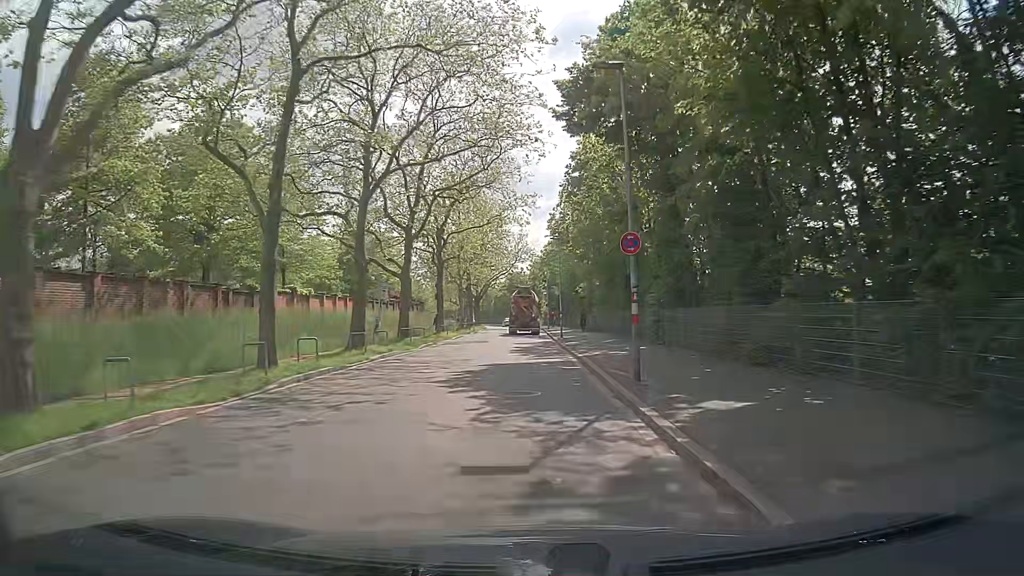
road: tertiary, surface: asphalt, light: Day
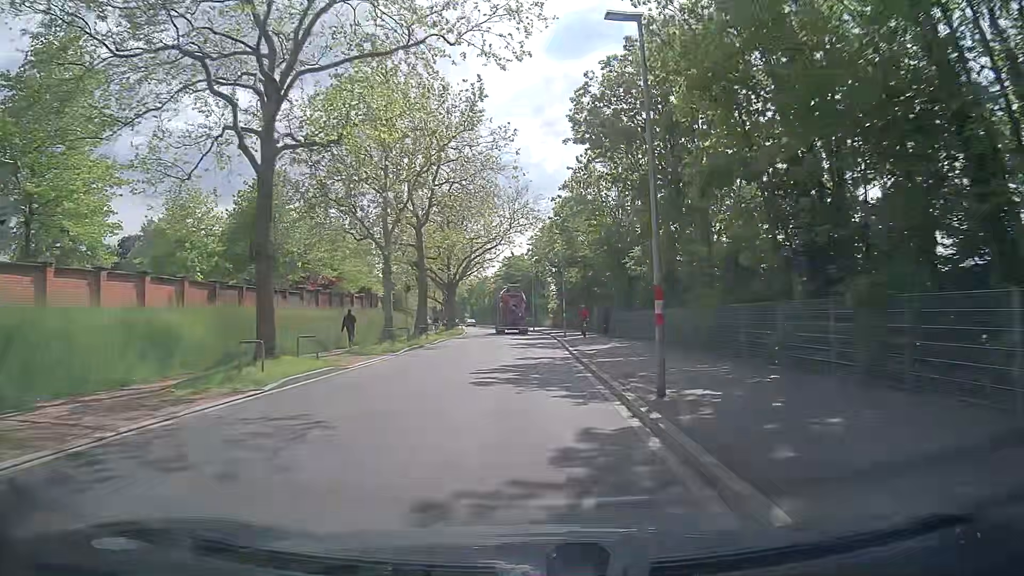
(-0.1, +31.7) m; 0°
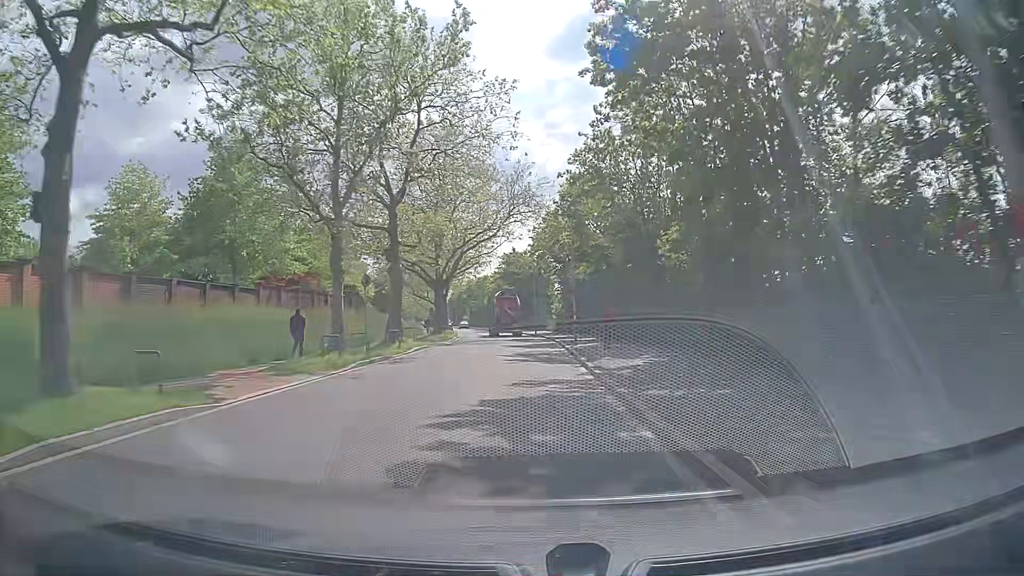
(0.0, +8.0) m; 0°
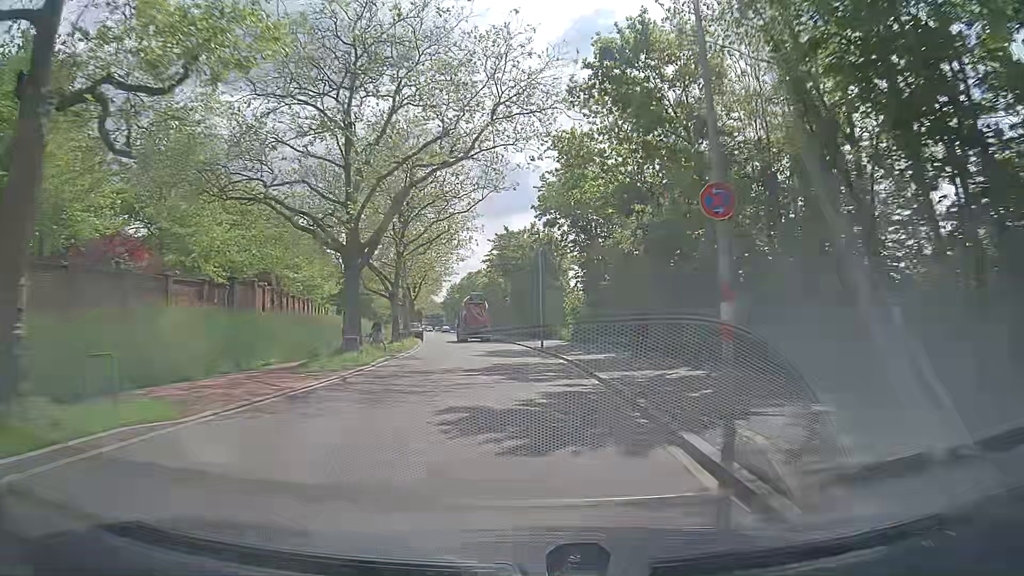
(-0.2, +24.1) m; 0°
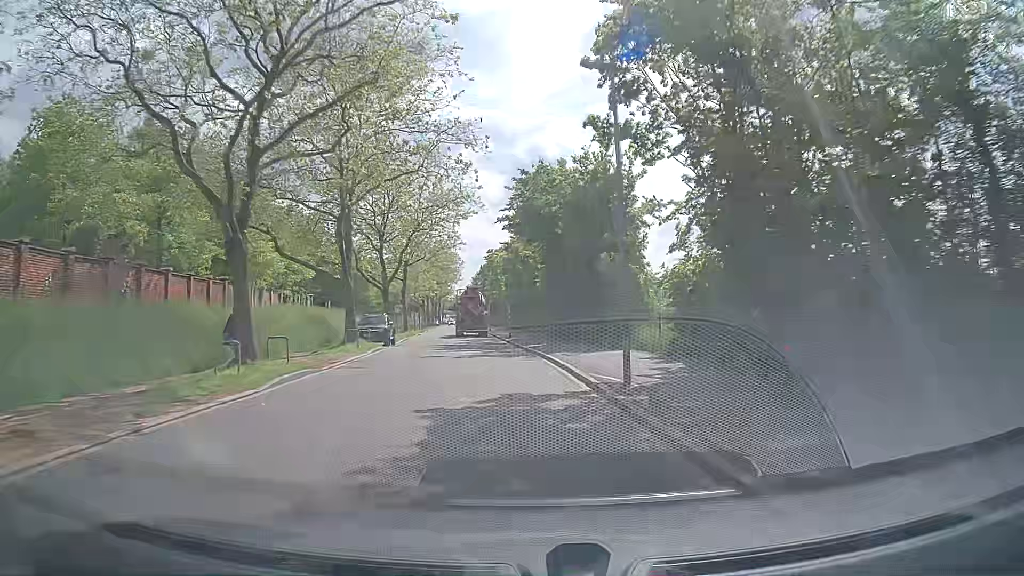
(-0.6, +24.2) m; -3°
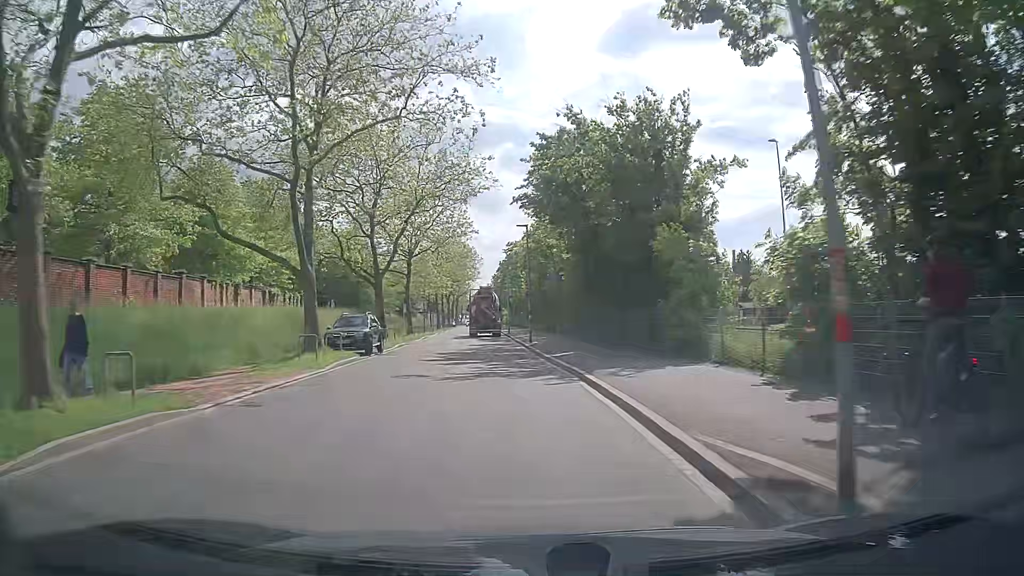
(-0.2, +8.1) m; -2°
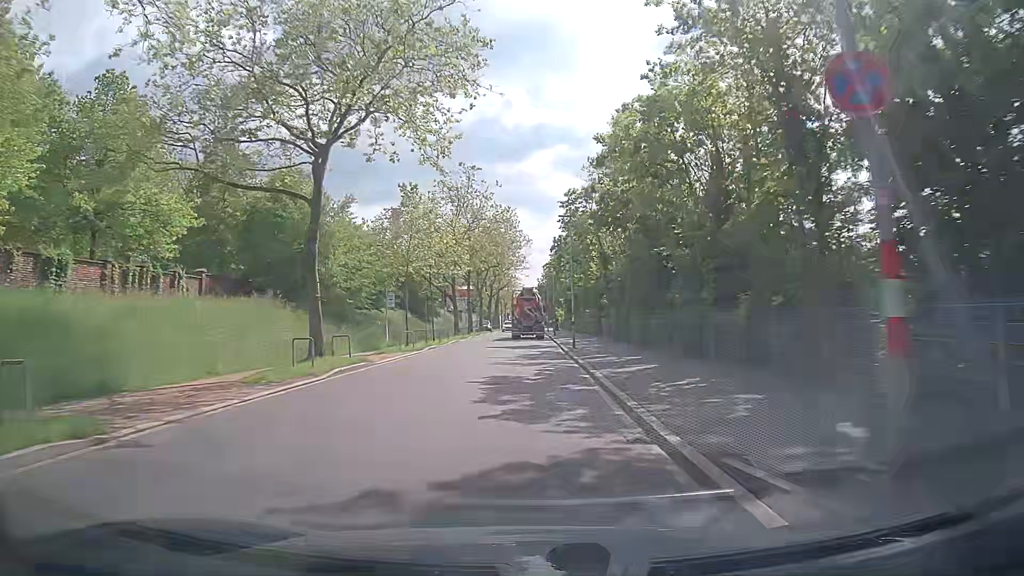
(-1.7, +32.1) m; -5°
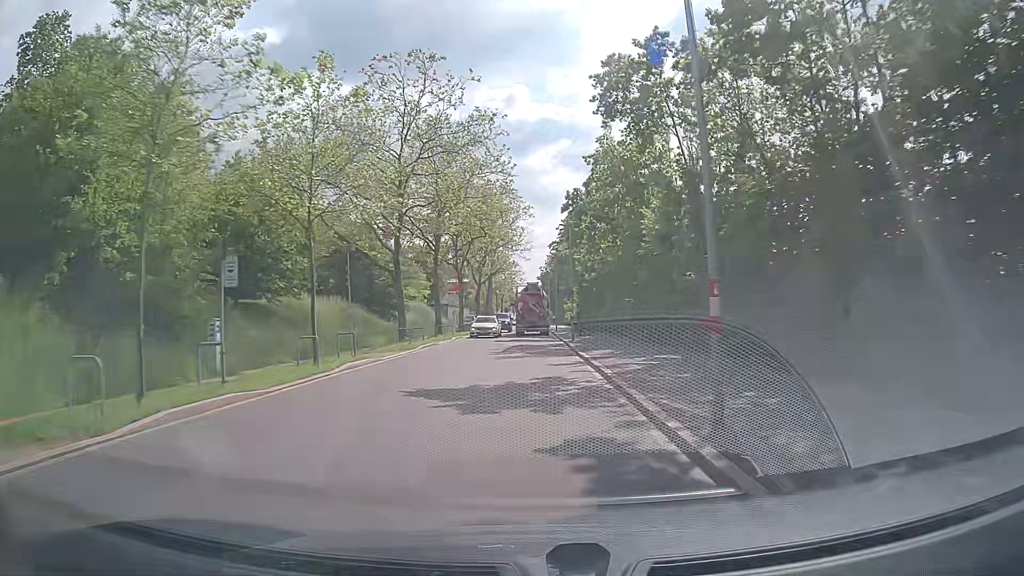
(-0.1, +23.9) m; 0°
(0, +10) (0, +20) (0, +30) (0, +40) (0, +50) (+1, +60) (+1, +70) (+1, +80) (+1, +90) (+1, +100) m
